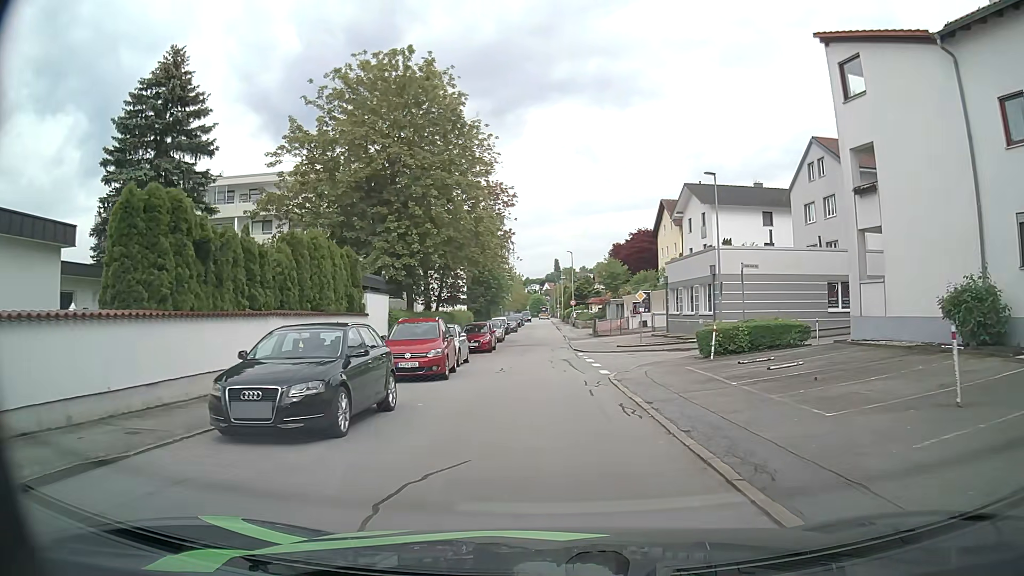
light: Day
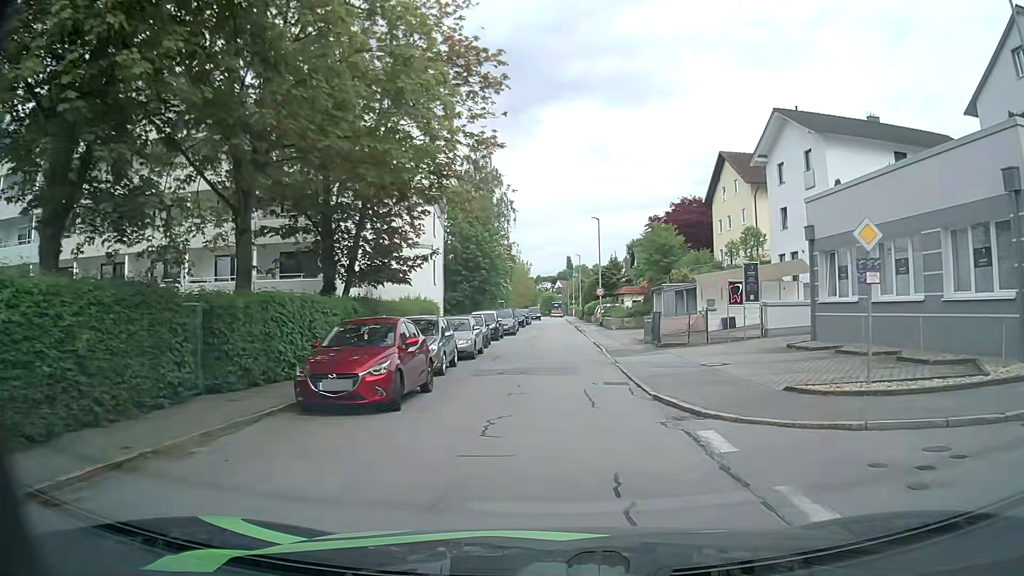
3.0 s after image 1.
(-0.4, +23.4) m; -1°
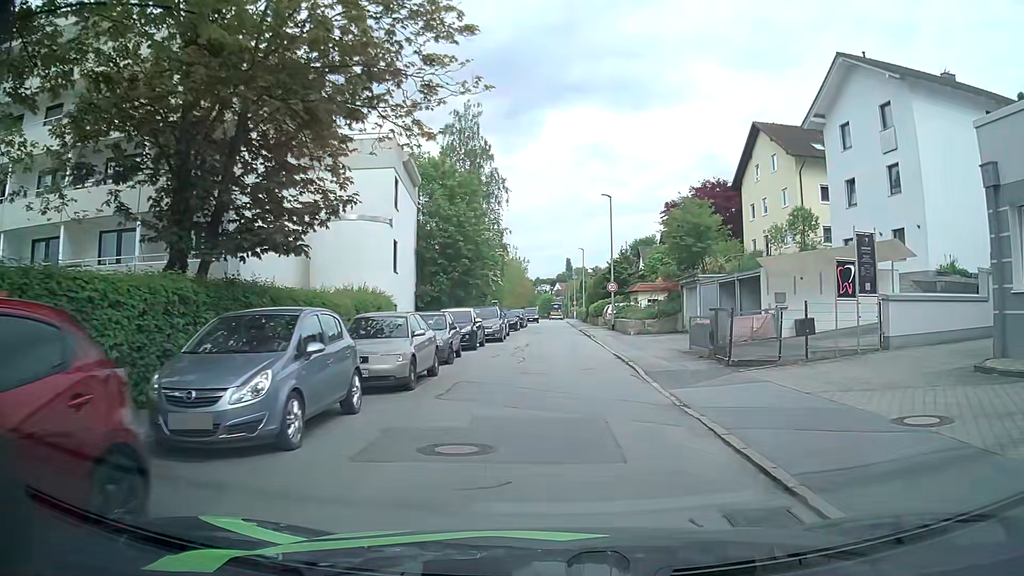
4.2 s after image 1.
(0.0, +10.1) m; 0°
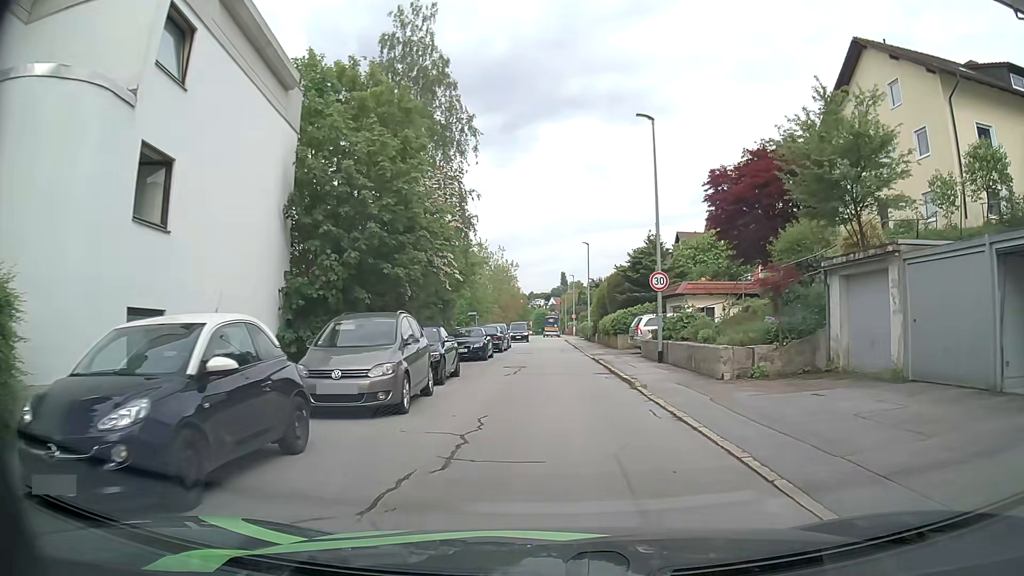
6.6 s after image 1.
(+0.1, +18.9) m; 0°
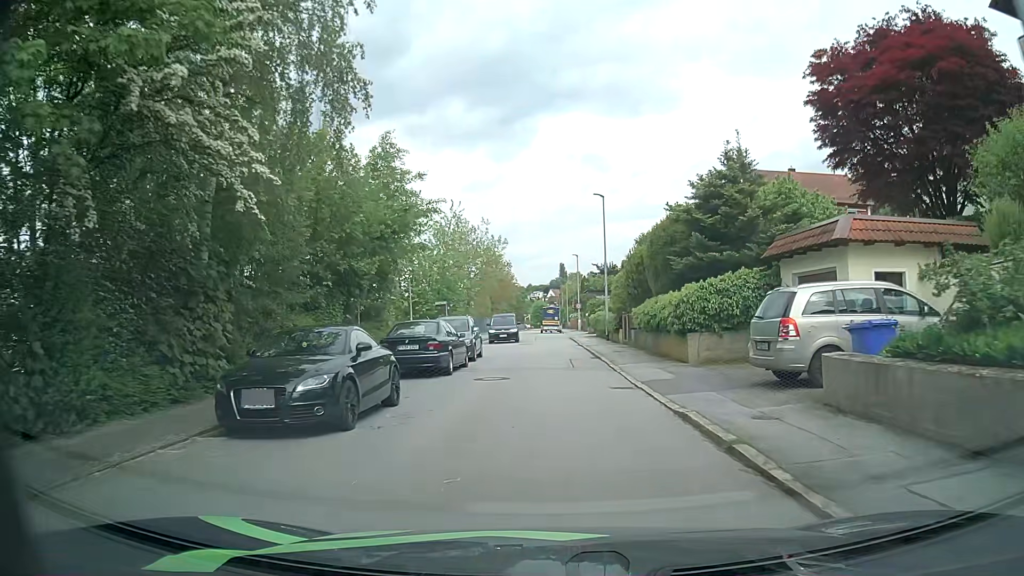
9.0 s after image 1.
(+0.1, +18.3) m; 0°
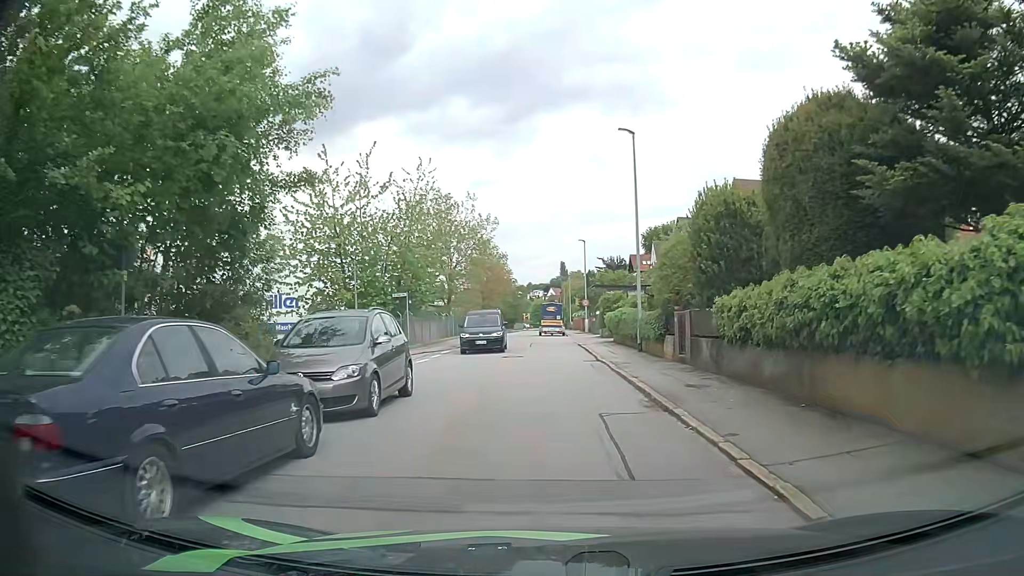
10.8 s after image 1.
(0.0, +13.2) m; 0°
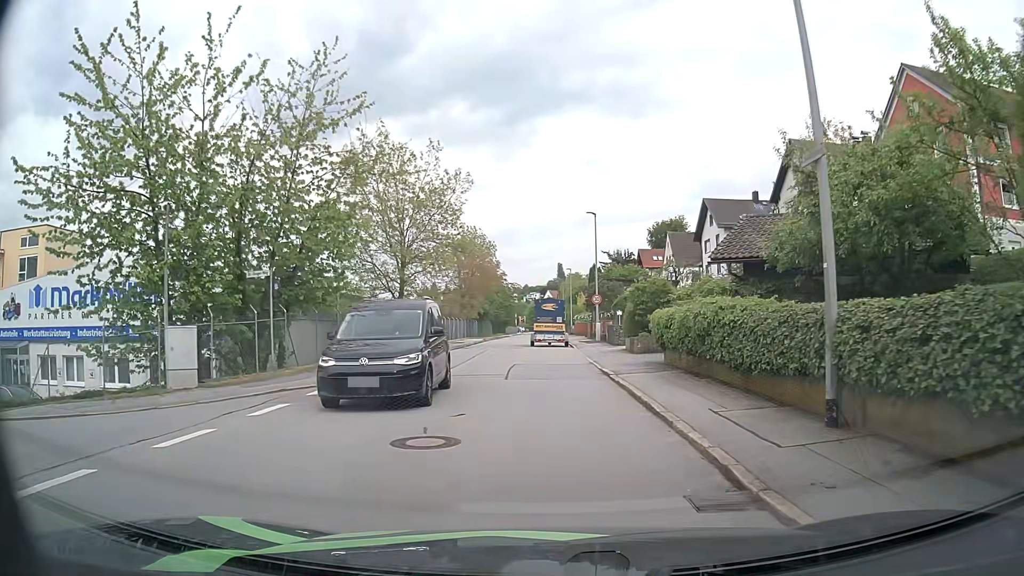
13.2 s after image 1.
(0.0, +16.8) m; +1°
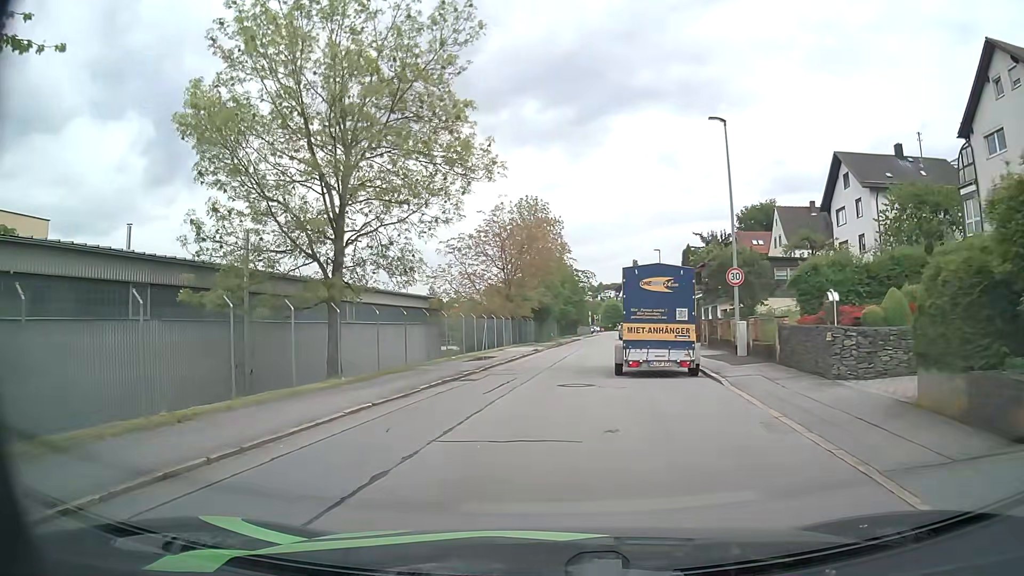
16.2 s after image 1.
(-0.6, +20.2) m; -7°
